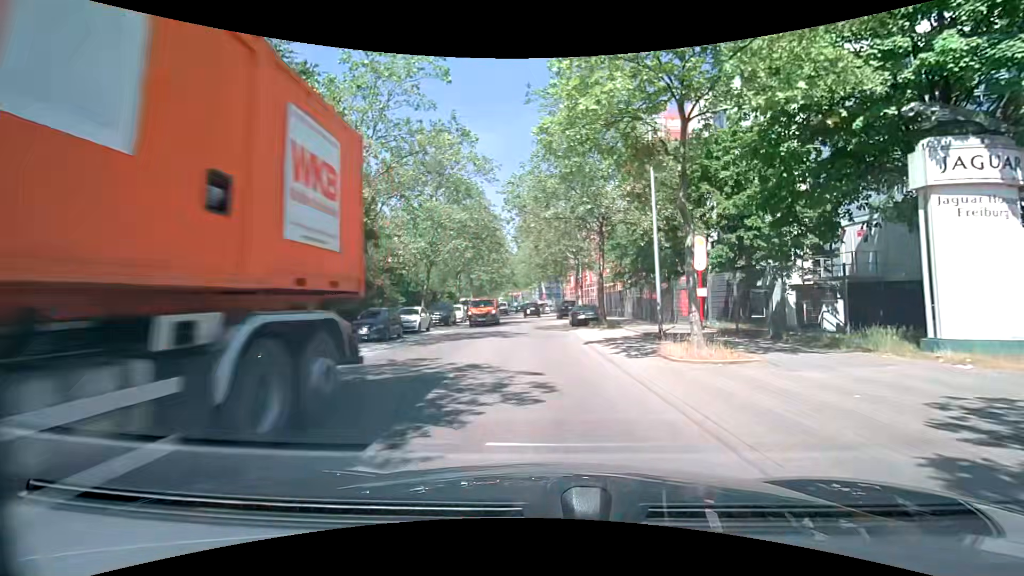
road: tertiary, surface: asphalt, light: Day
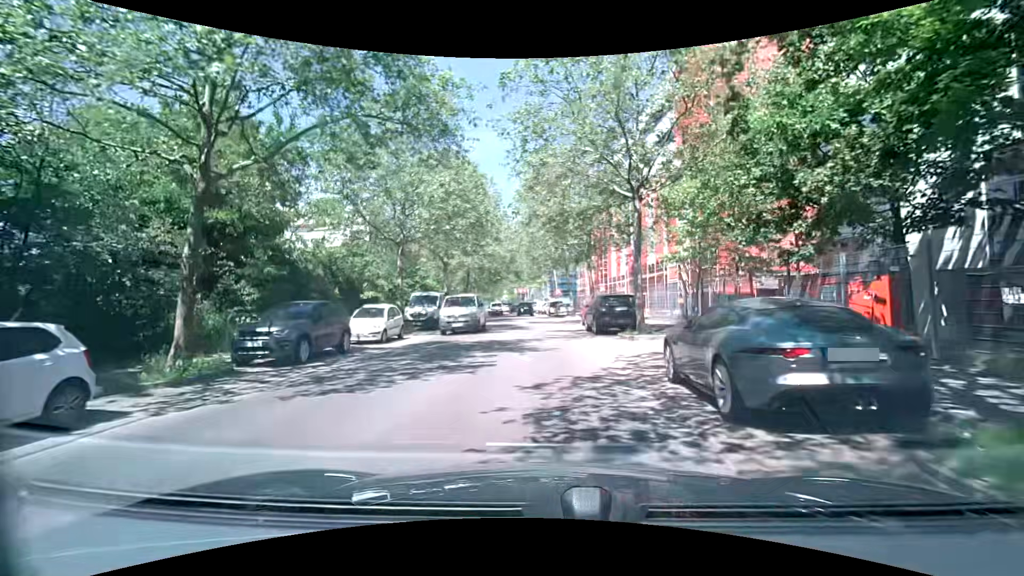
(0.0, +23.5) m; -1°
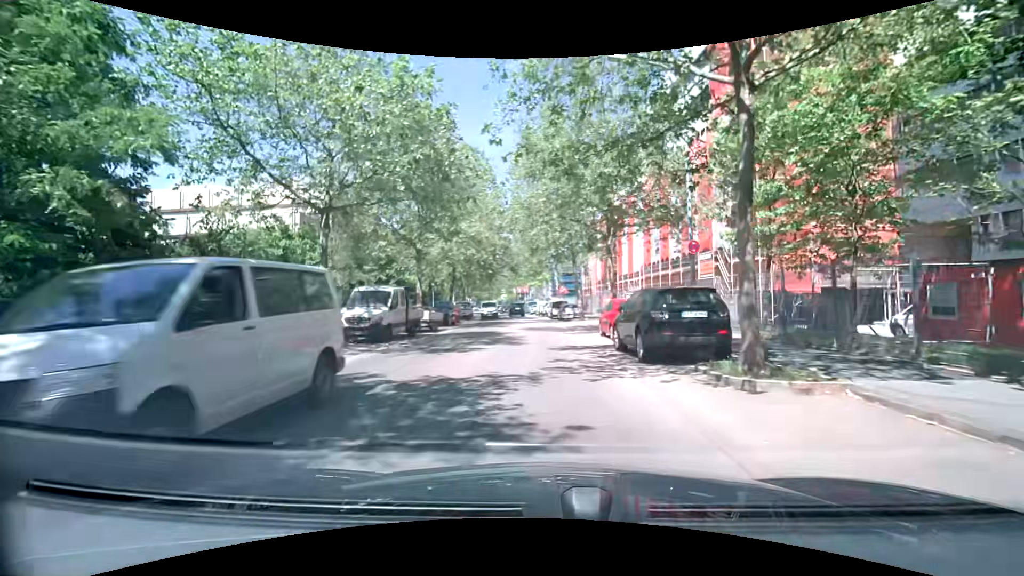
(0.0, +9.5) m; -2°
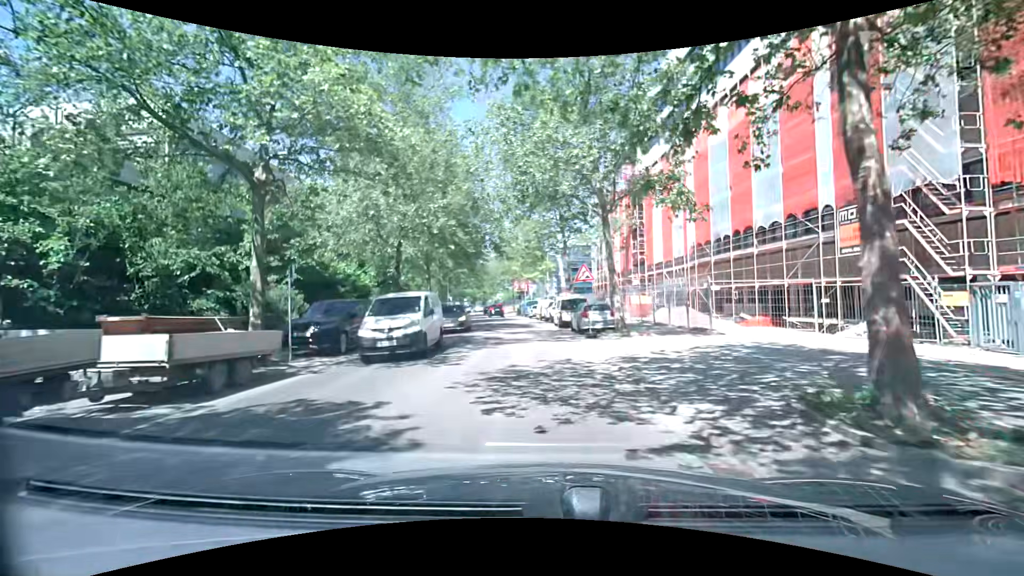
(+0.4, +18.6) m; 0°
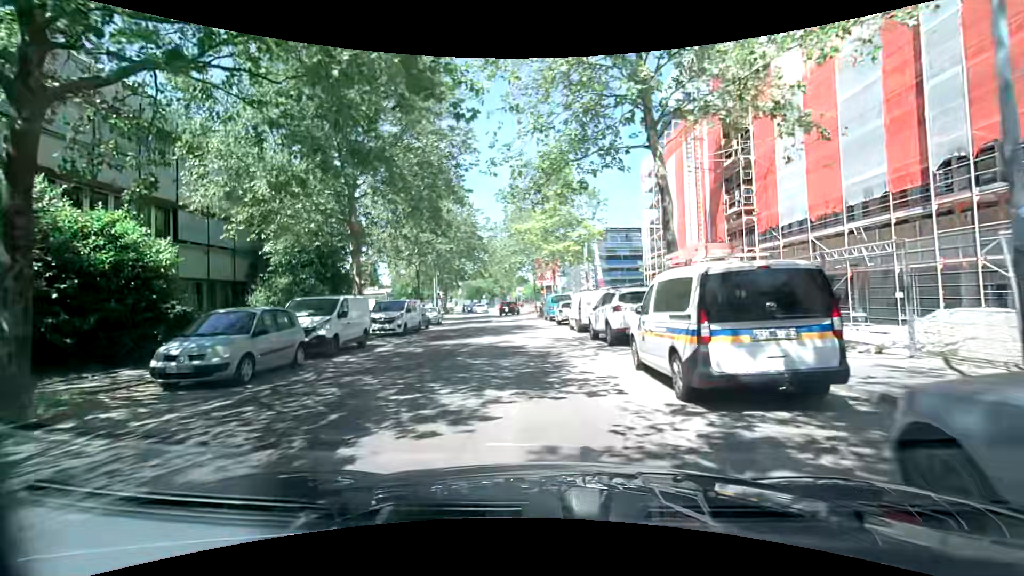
(0.0, +22.1) m; -3°
